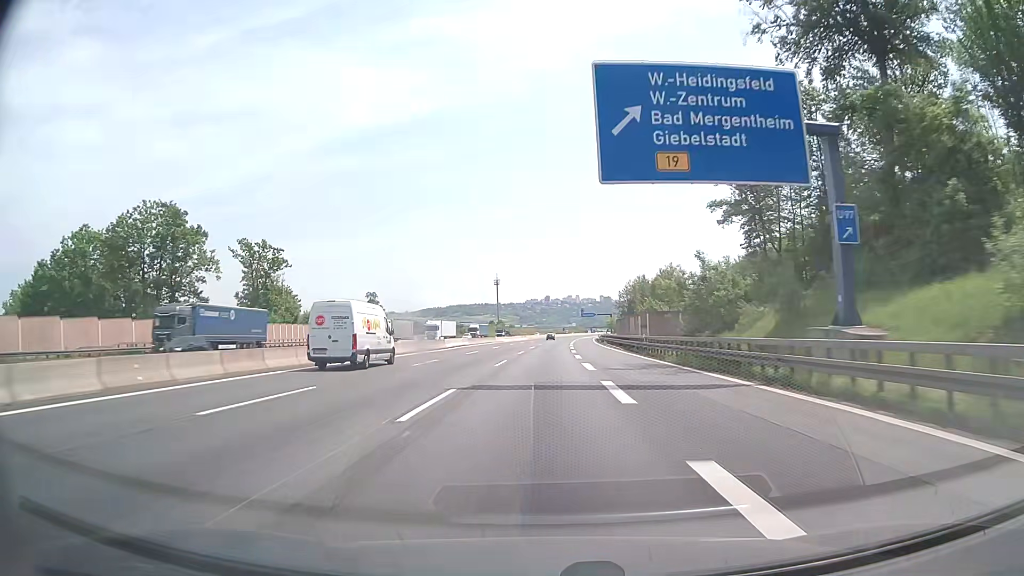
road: motorway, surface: asphalt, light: Day
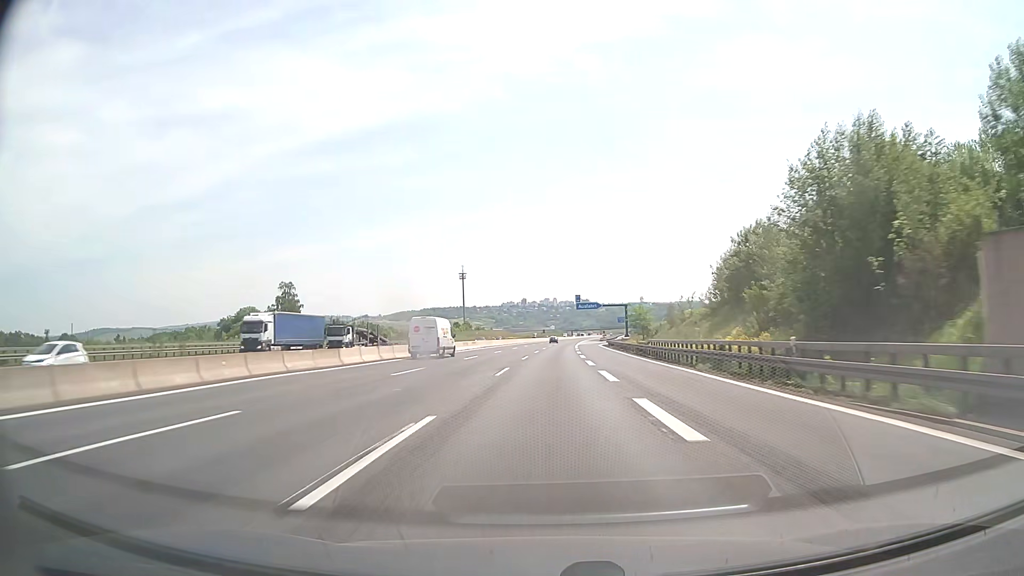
(+1.1, +76.1) m; +2°
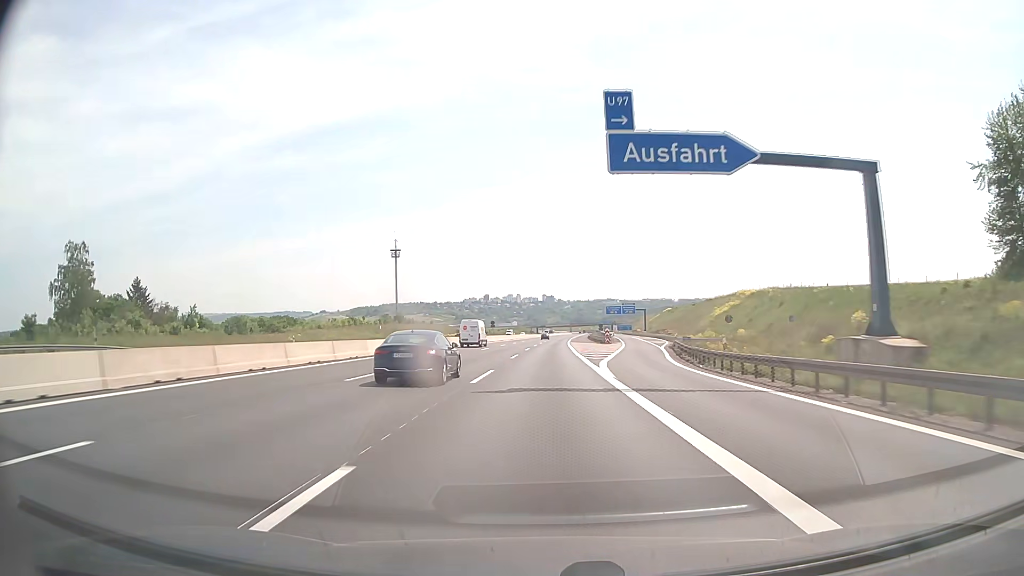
(+2.5, +95.0) m; +3°
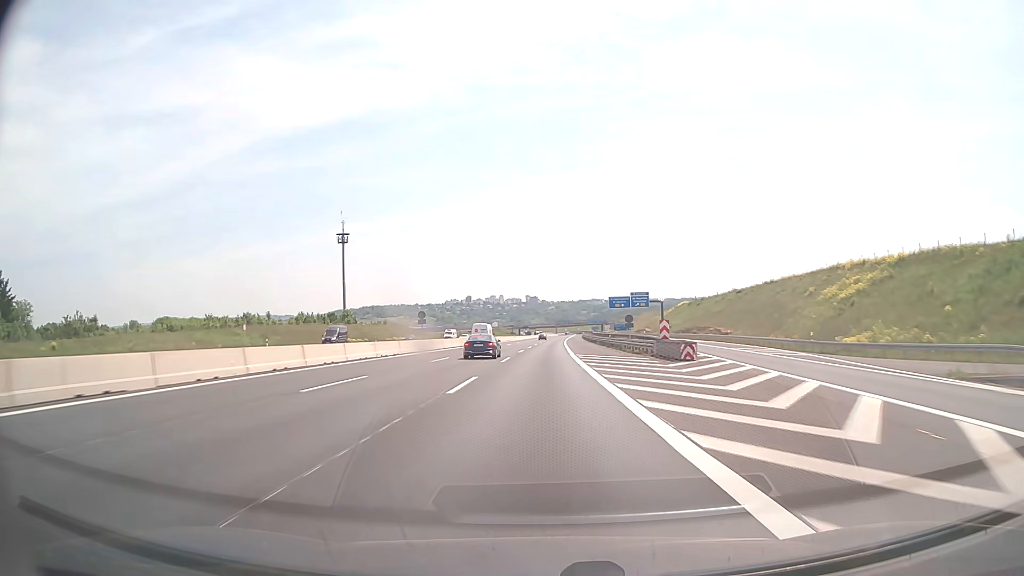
(+0.8, +57.1) m; +2°
(0, +10) (0, +20) (0, +30) (0, +40) (0, +50) (+1, +60) (+1, +70) (+1, +80) (+1, +90) (+1, +100) m
